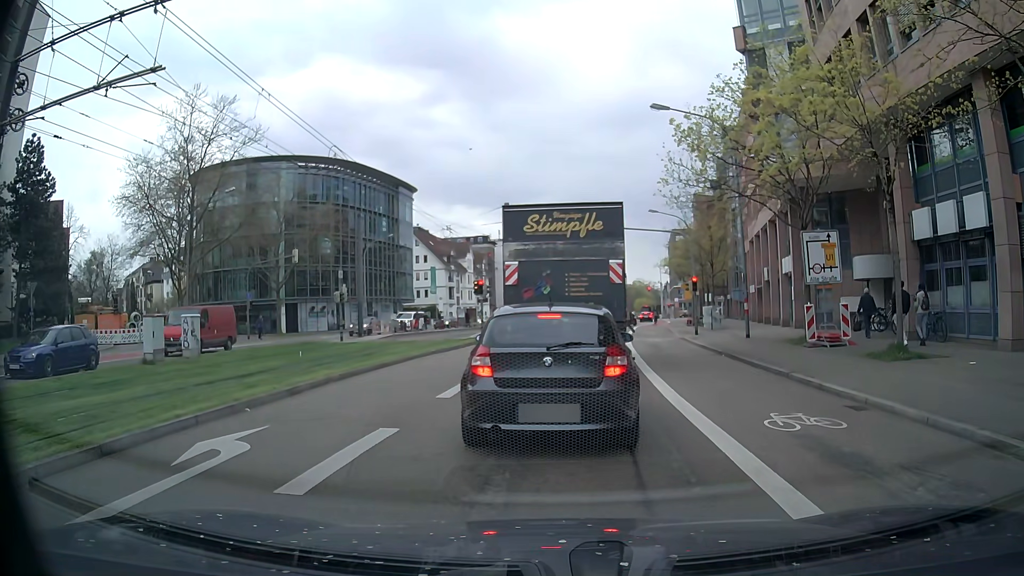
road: secondary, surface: asphalt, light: Day
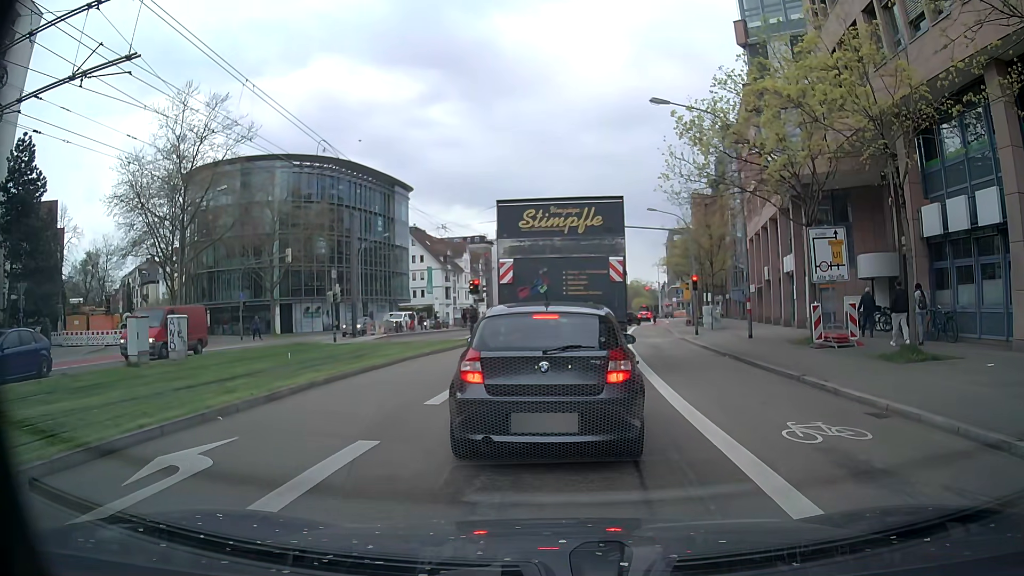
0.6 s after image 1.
(0.0, +0.8) m; 0°
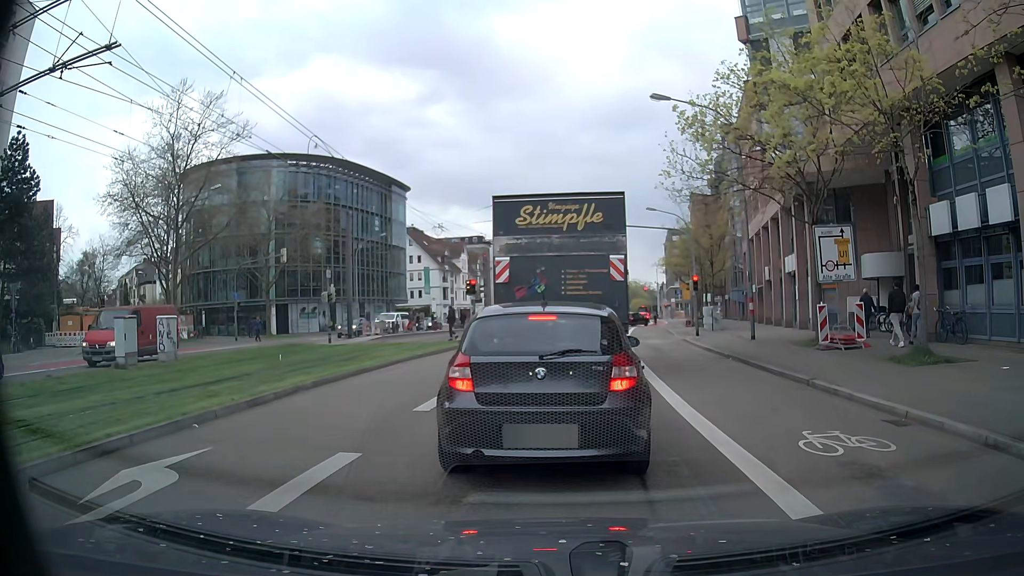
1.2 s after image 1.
(0.0, +0.6) m; 0°
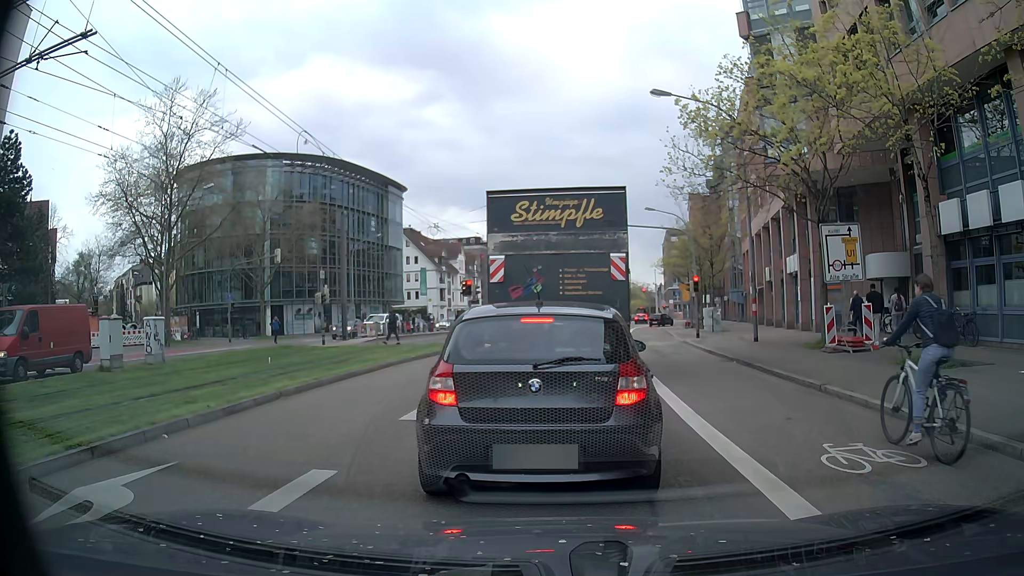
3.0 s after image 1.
(0.0, +0.7) m; 0°
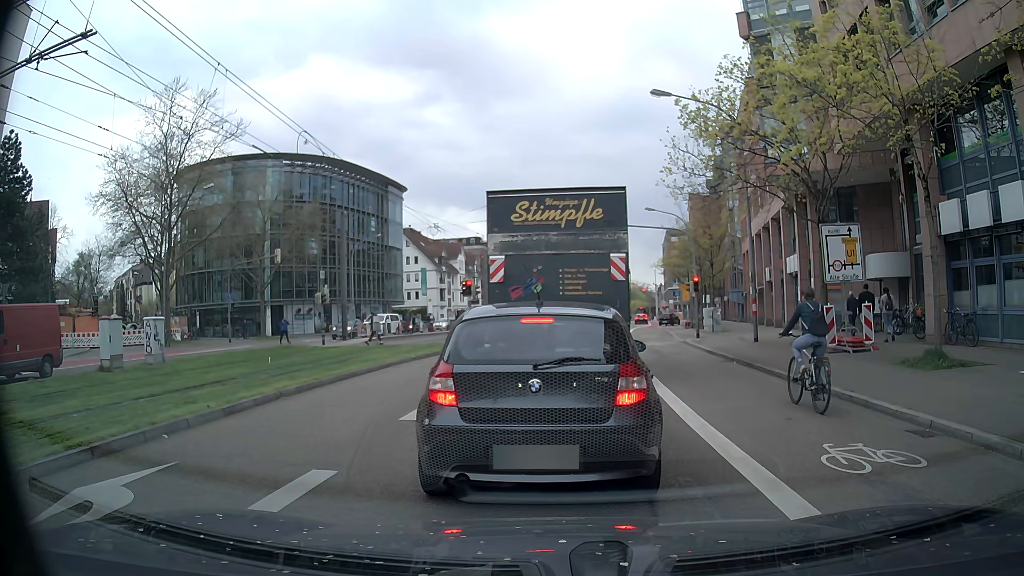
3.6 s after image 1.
(0.0, 0.0) m; 0°
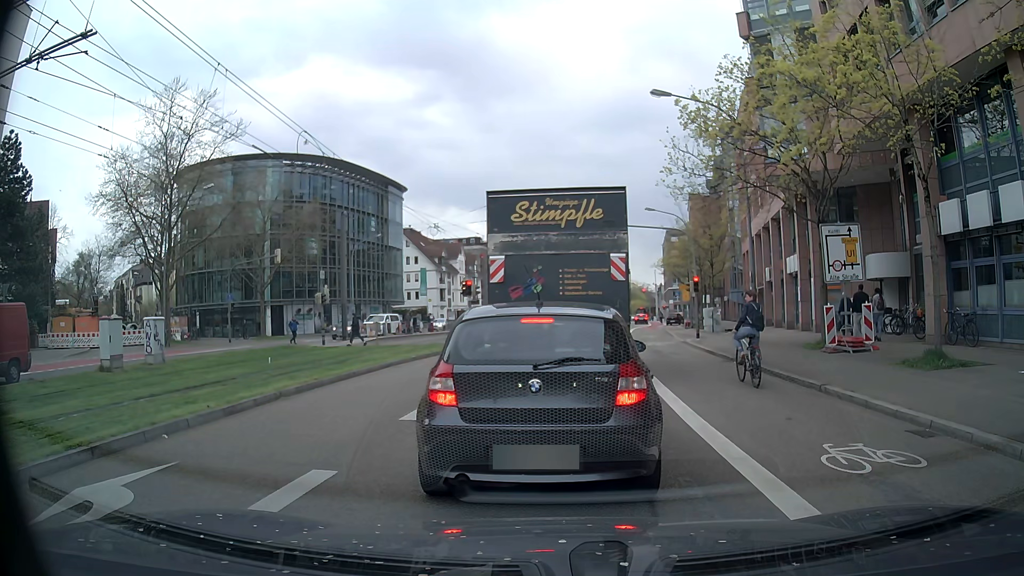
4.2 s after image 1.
(0.0, 0.0) m; 0°
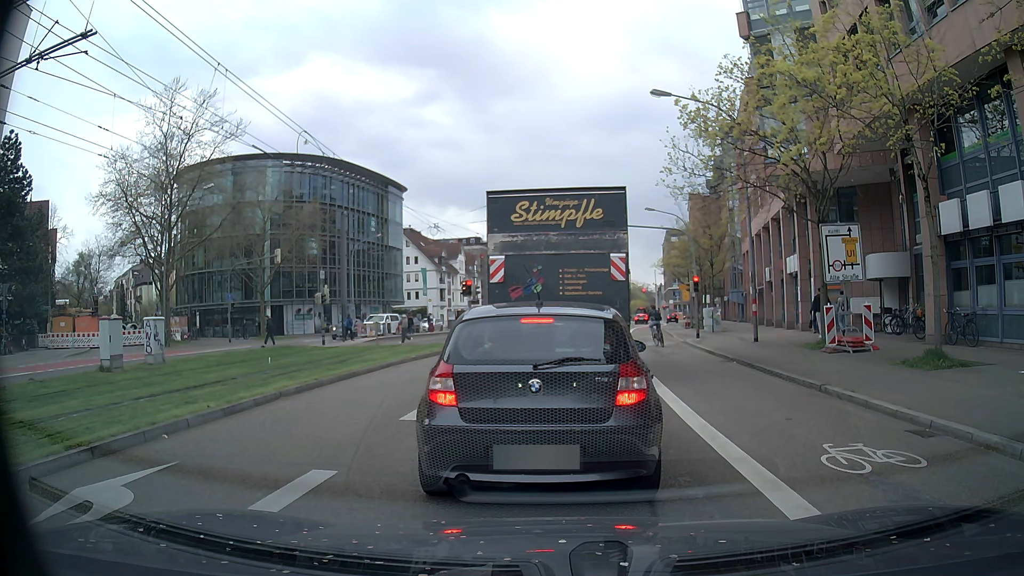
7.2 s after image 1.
(0.0, 0.0) m; 0°
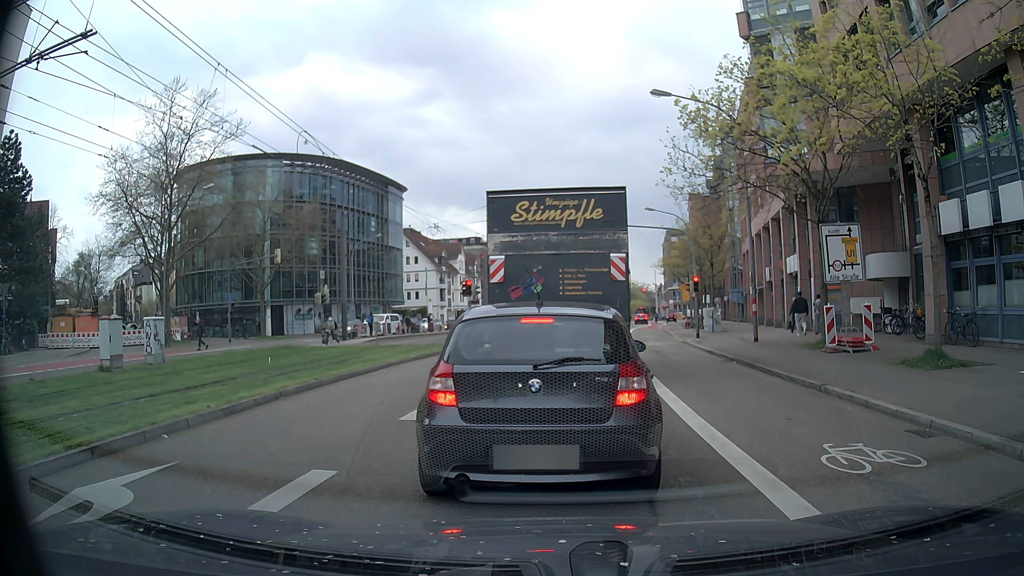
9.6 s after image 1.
(0.0, 0.0) m; 0°
